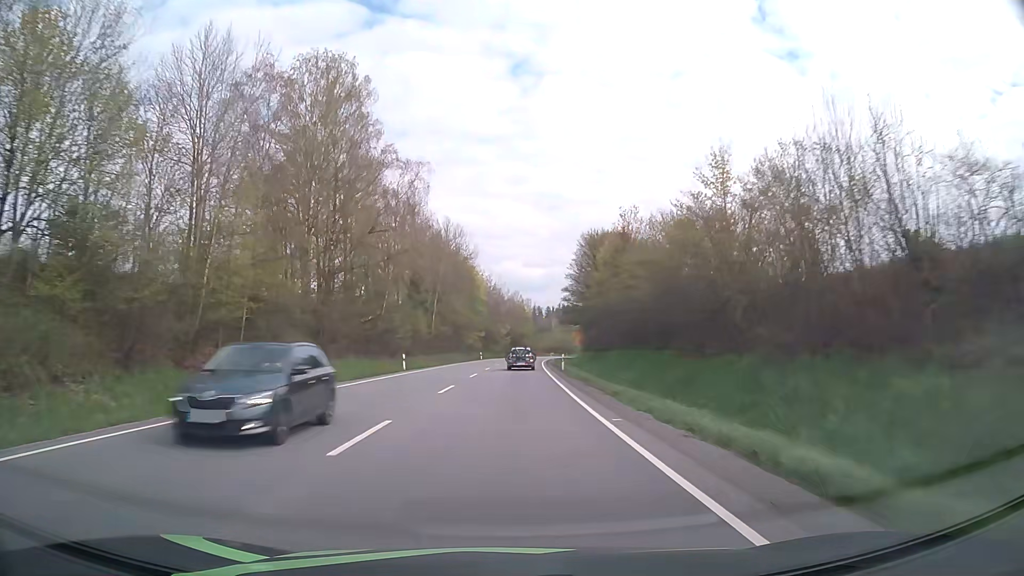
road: primary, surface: asphalt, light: Day
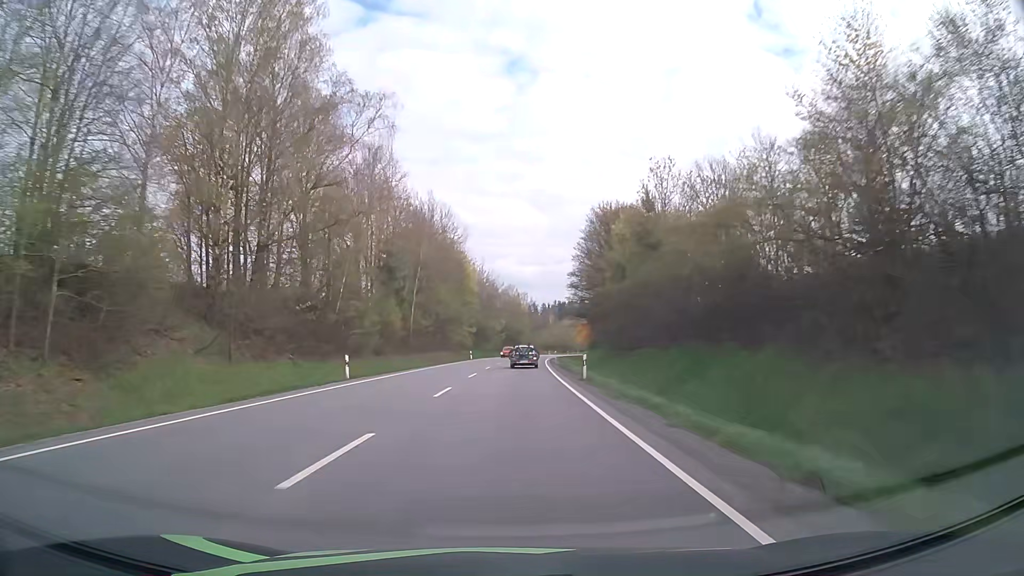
(+0.1, +14.1) m; 0°
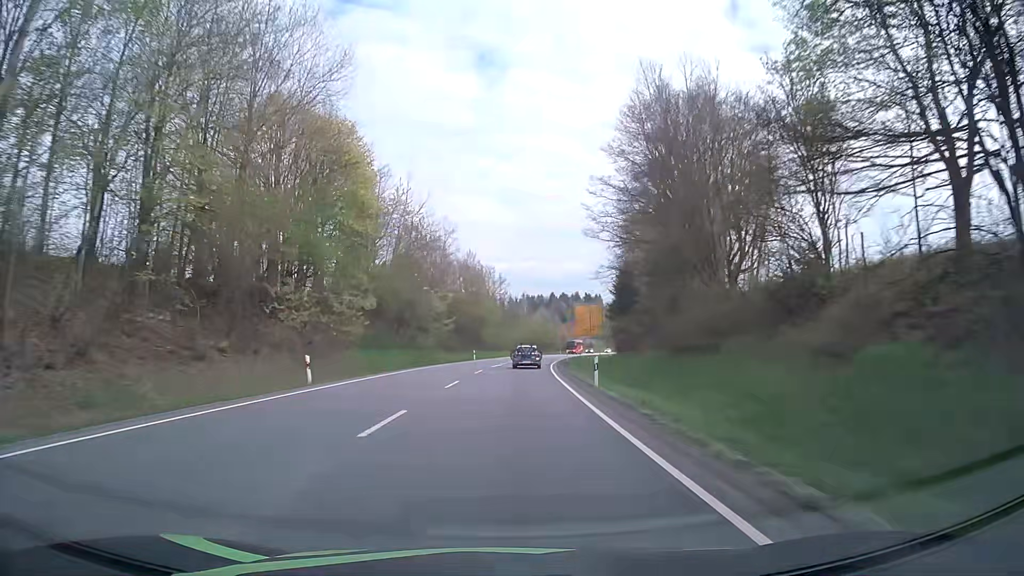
(+1.6, +56.5) m; +3°
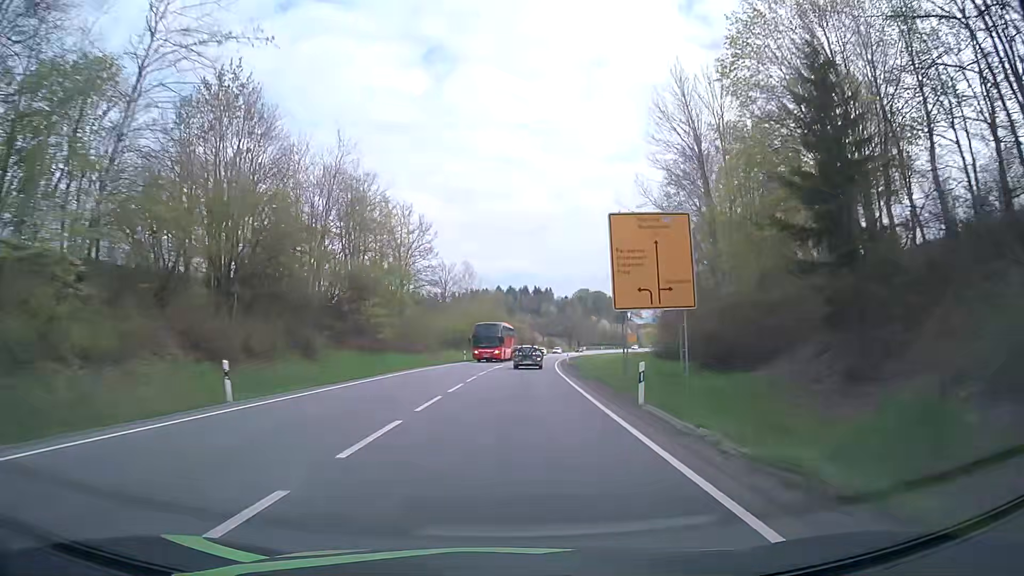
(+2.1, +56.3) m; +5°
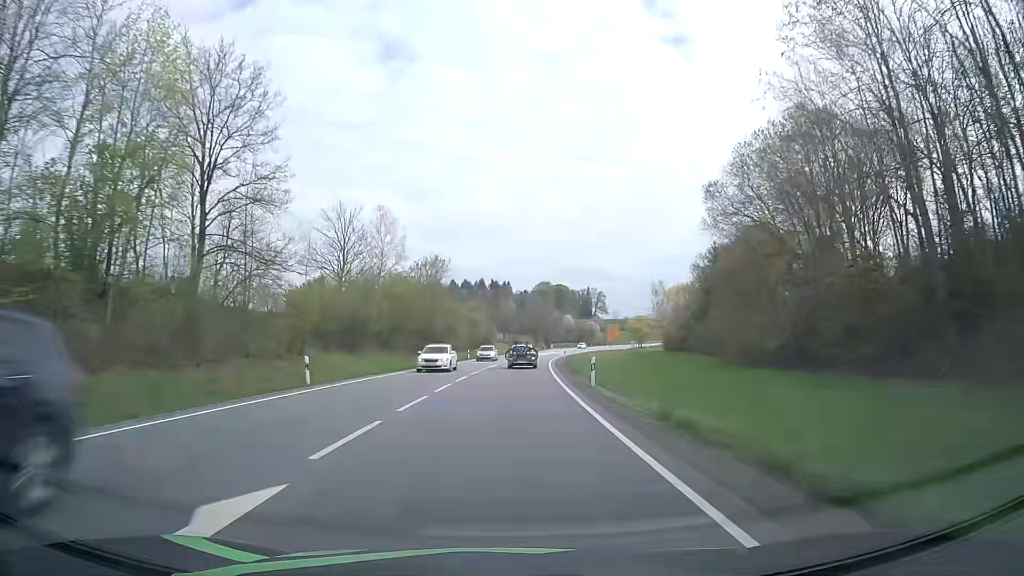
(+1.6, +42.0) m; +4°
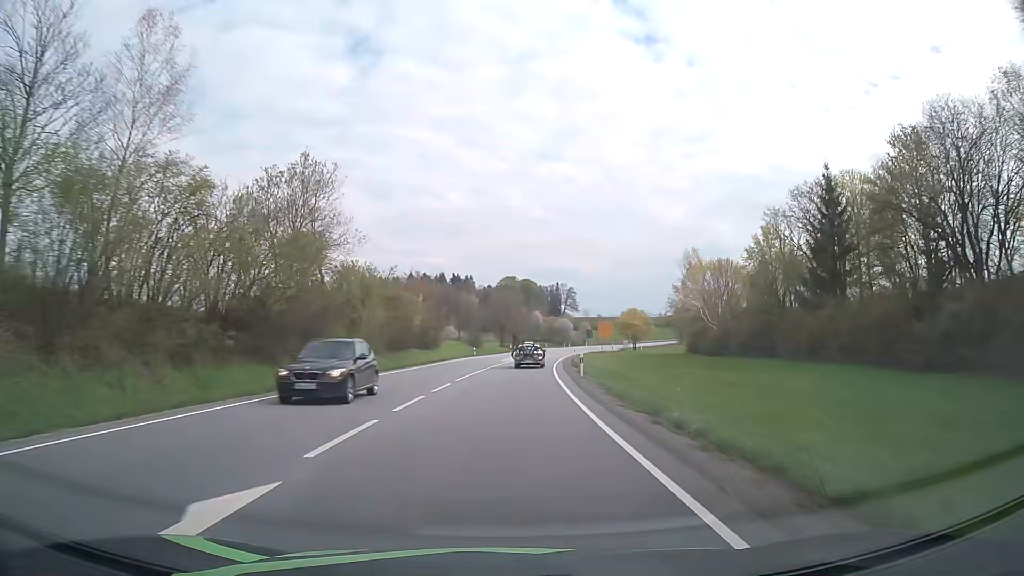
(+1.2, +41.9) m; +3°
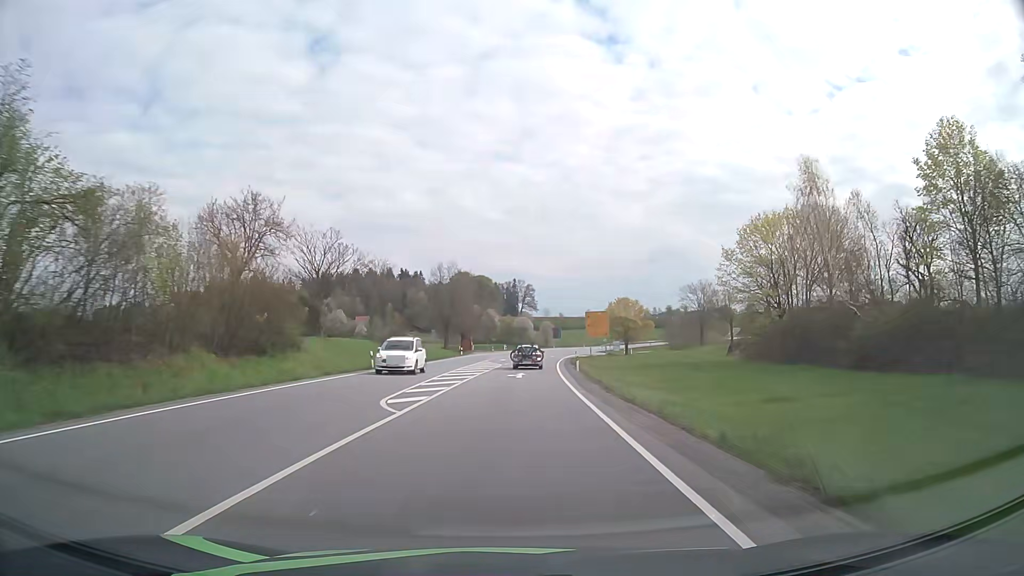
(+1.3, +41.8) m; +4°
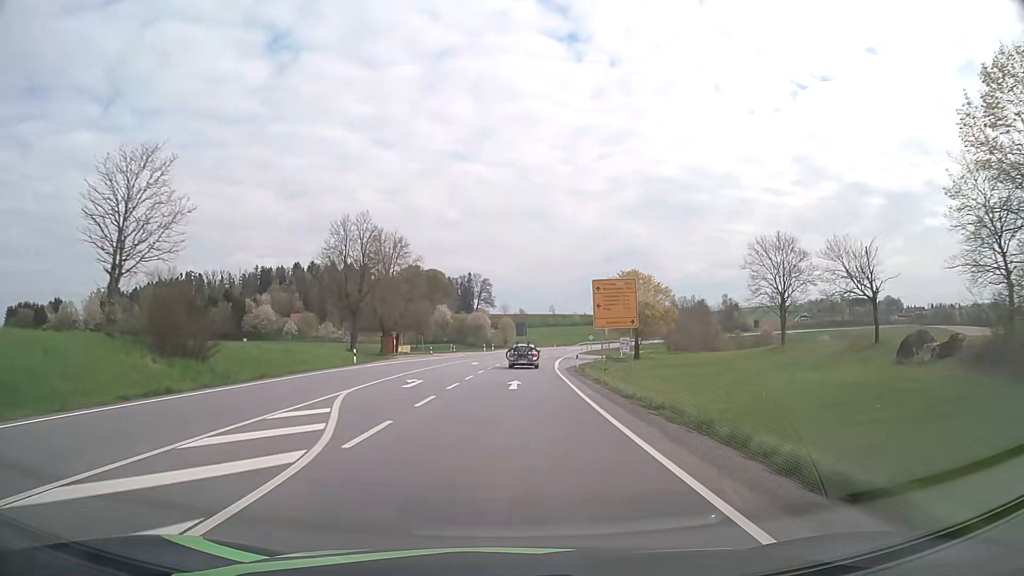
(+1.5, +41.7) m; +4°
(0, +10) (0, +20) (+1, +30) (+1, +40) (+2, +50) (+2, +60) (+3, +70) (+4, +80) (+6, +90) (+7, +100) m
